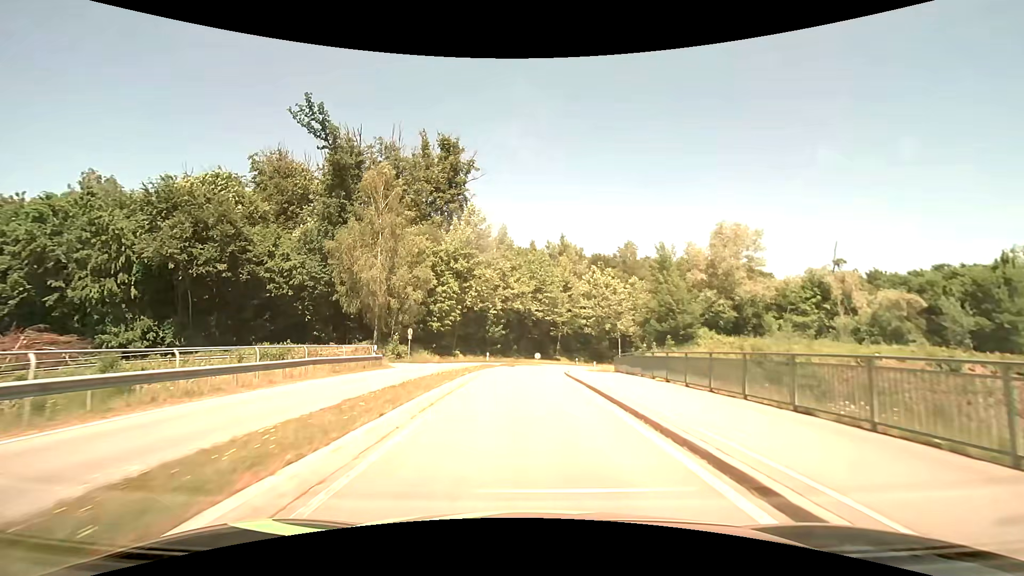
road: primary_link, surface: asphalt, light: Day
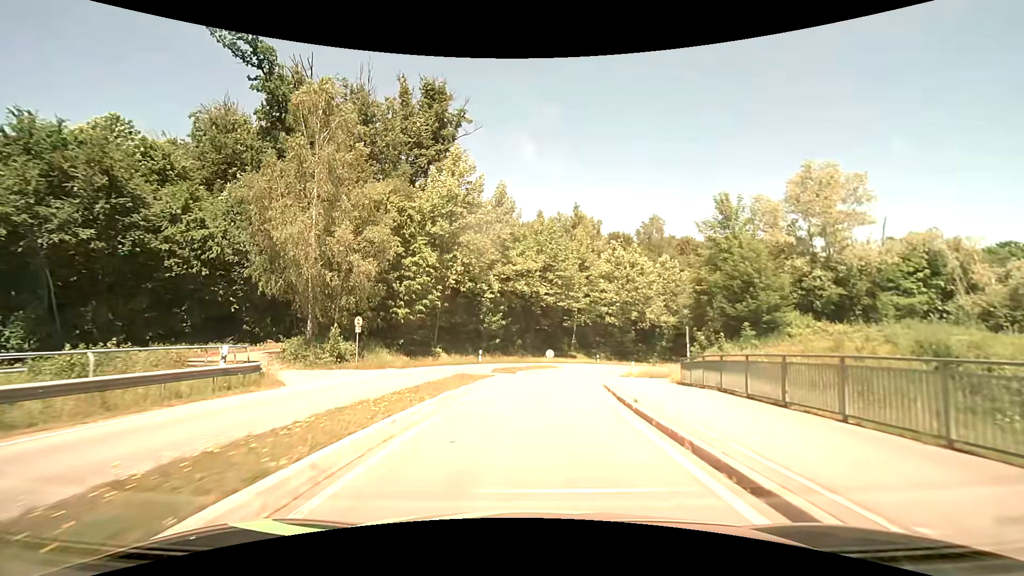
(-0.2, +15.0) m; -1°
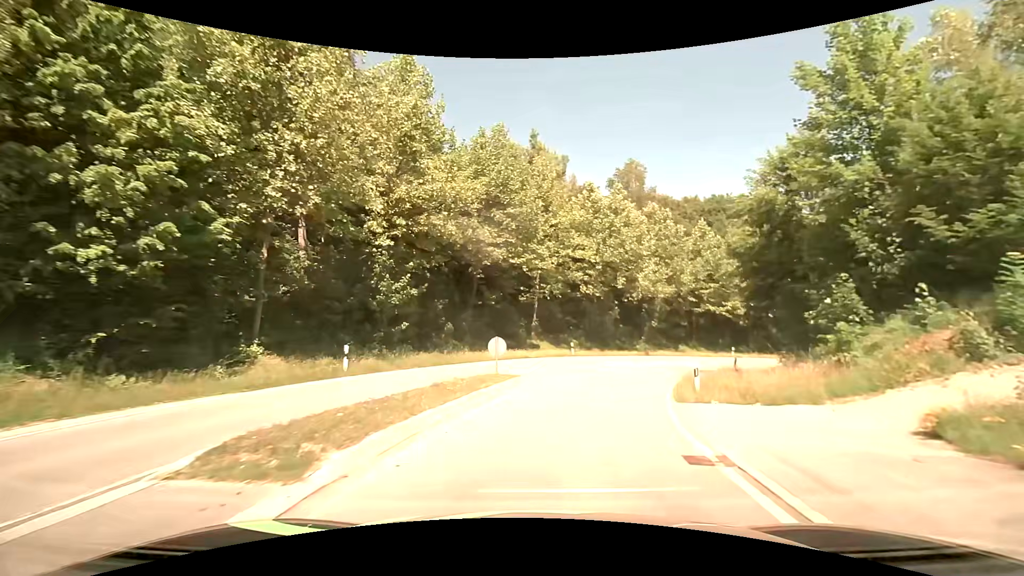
(+0.7, +20.5) m; +5°
(+1, +10) (+3, +20) (+6, +29) (+11, +38) (+18, +45) (+26, +51) (+35, +55) (+45, +58) (+55, +58) (+65, +57) m
